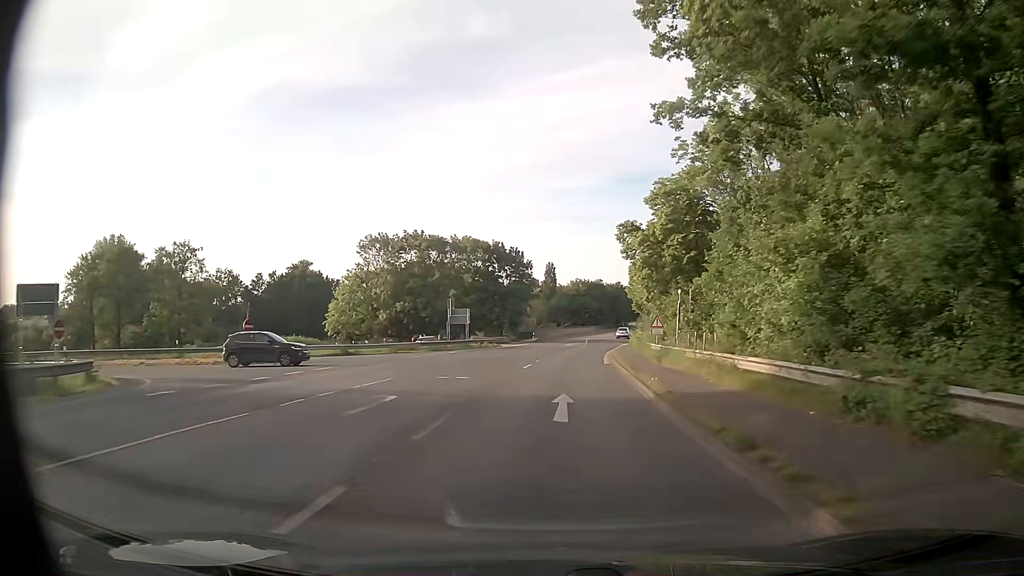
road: secondary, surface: asphalt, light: Day
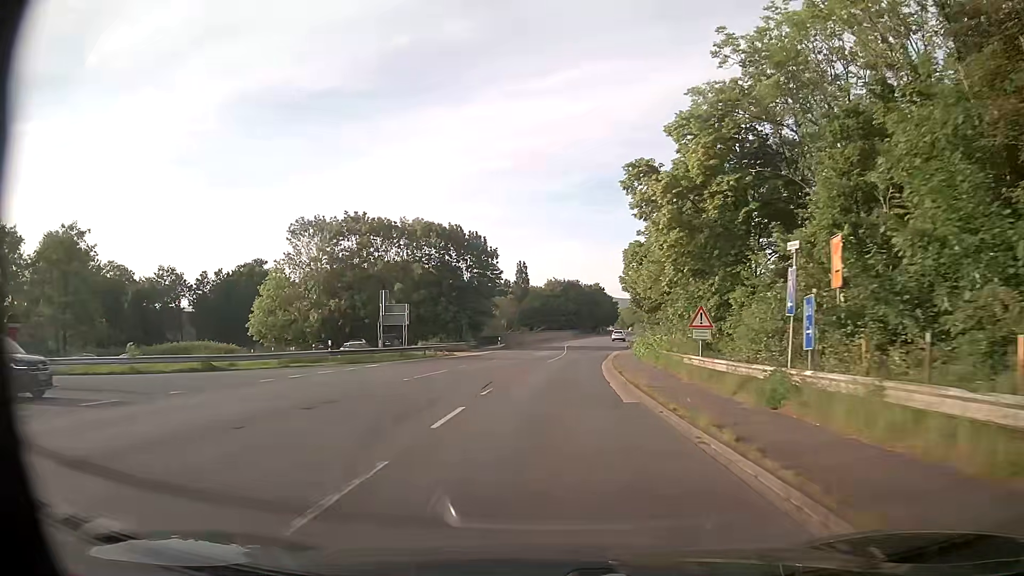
(+0.5, +16.7) m; +3°
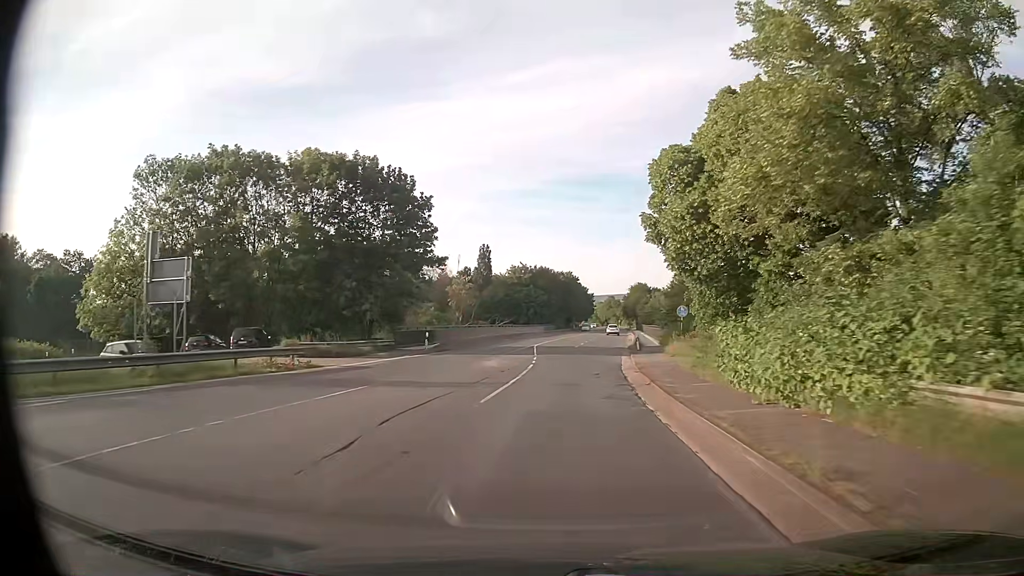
(+0.6, +25.8) m; +2°
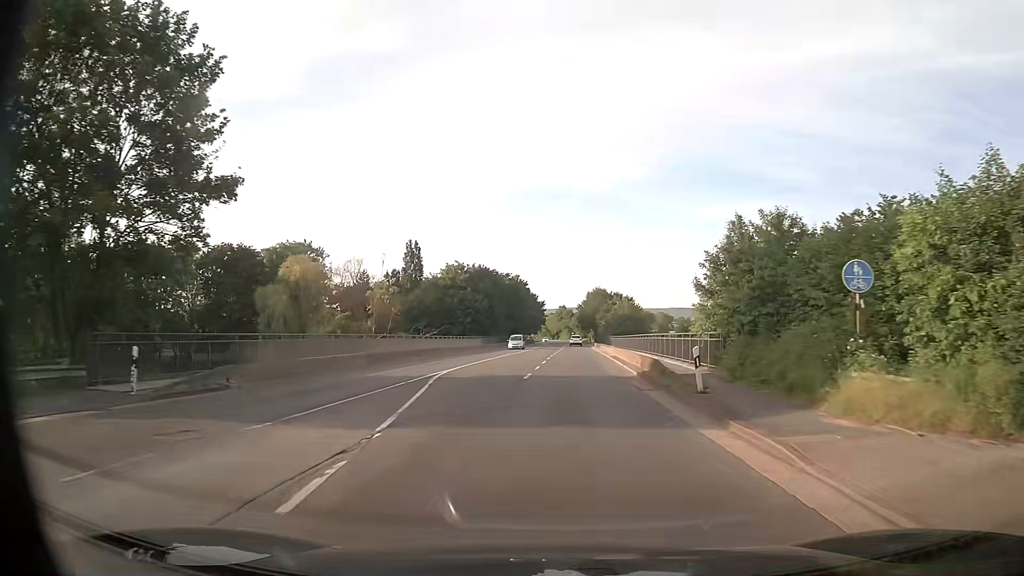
(+1.0, +26.6) m; +4°
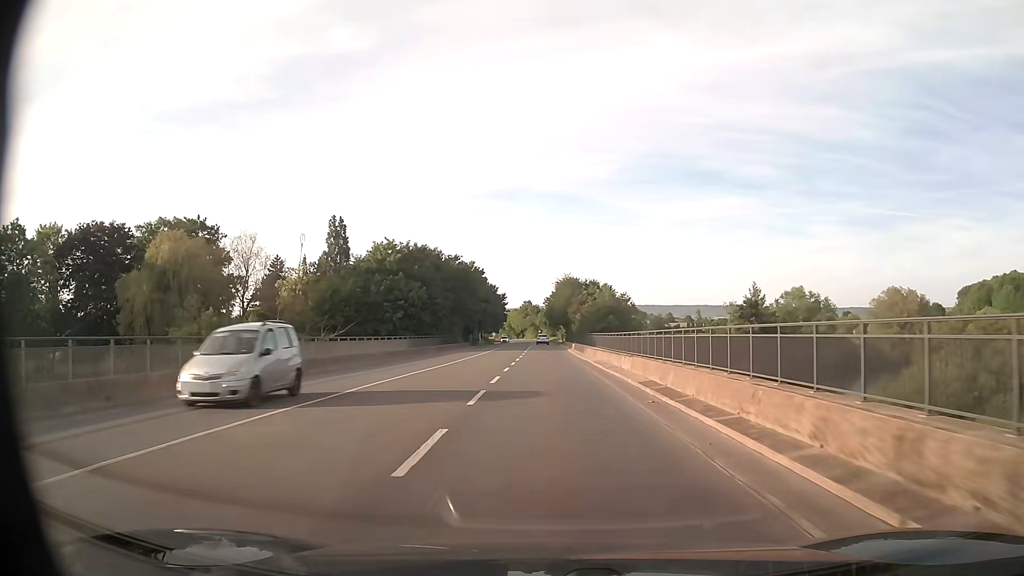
(+1.1, +26.8) m; +4°
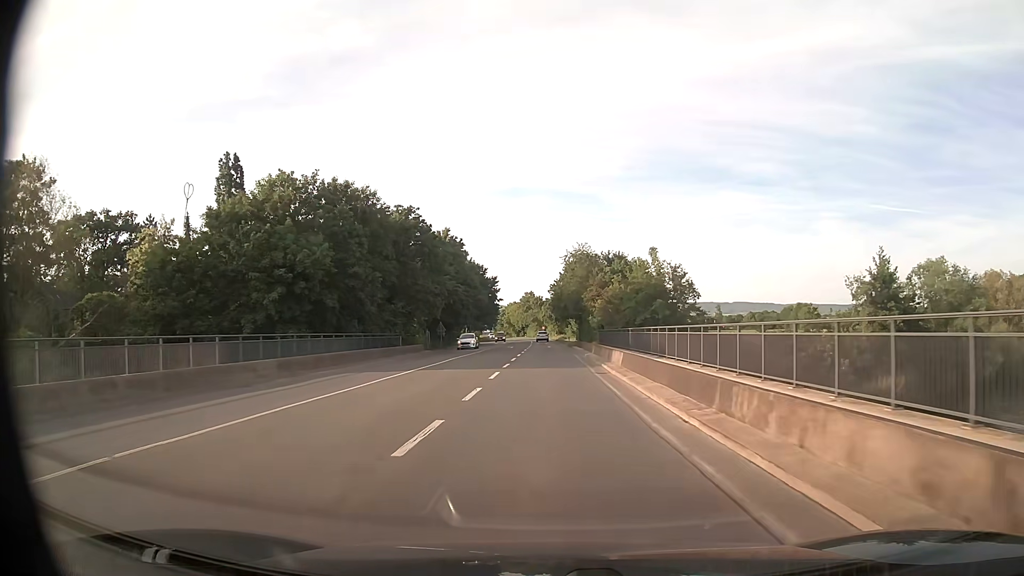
(0.0, +36.3) m; 0°
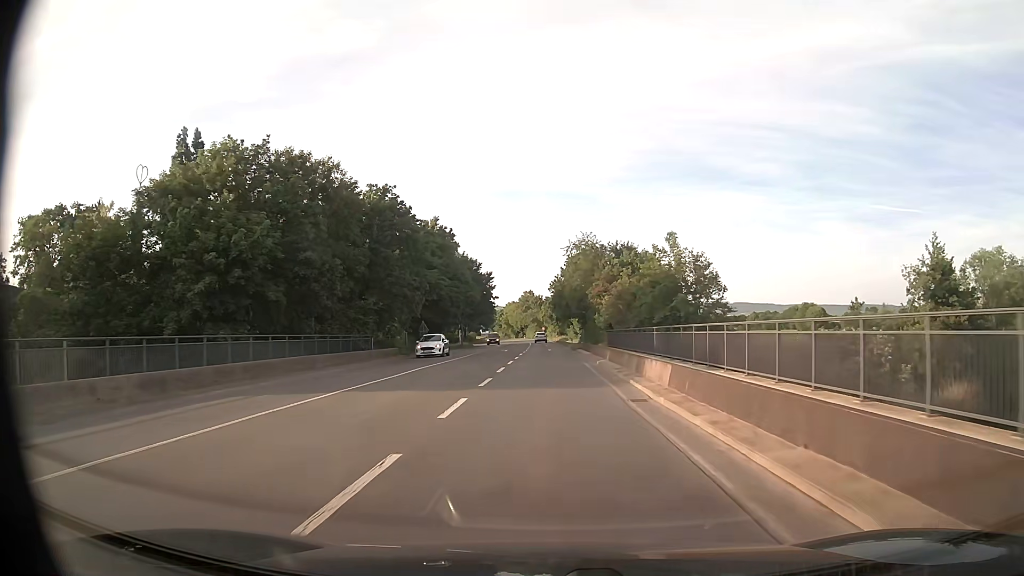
(0.0, +9.2) m; 0°
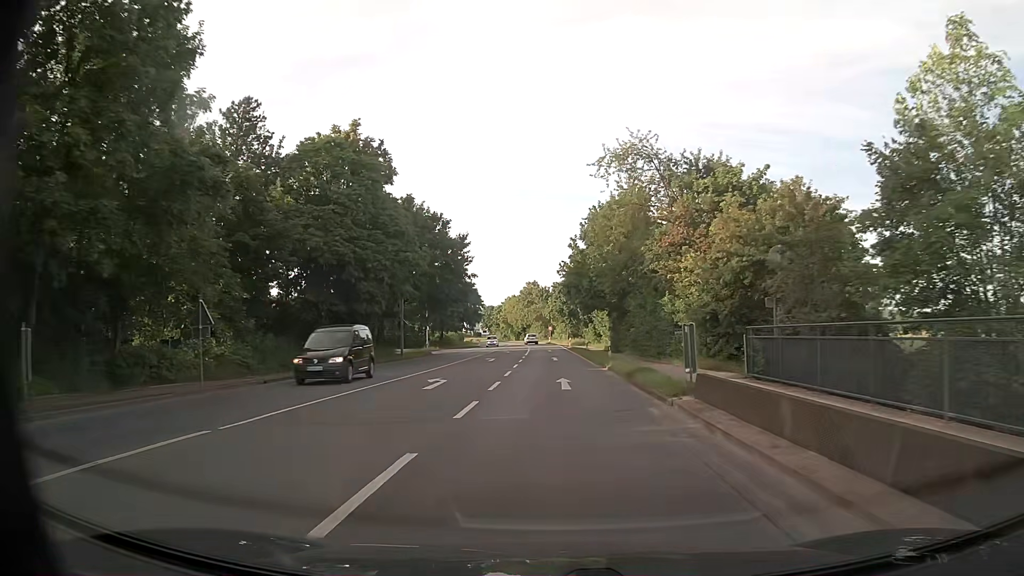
(-0.1, +37.3) m; -1°
(0, +10) (0, +20) (0, +30) (0, +40) (0, +50) (0, +60) (0, +70) (0, +80) (-1, +90) (-2, +100) m
